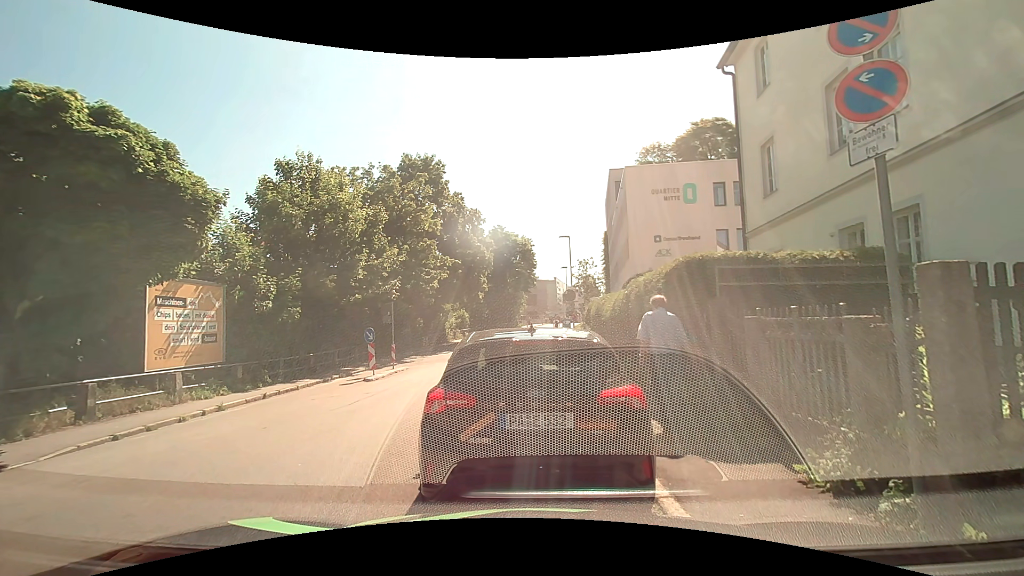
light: Day
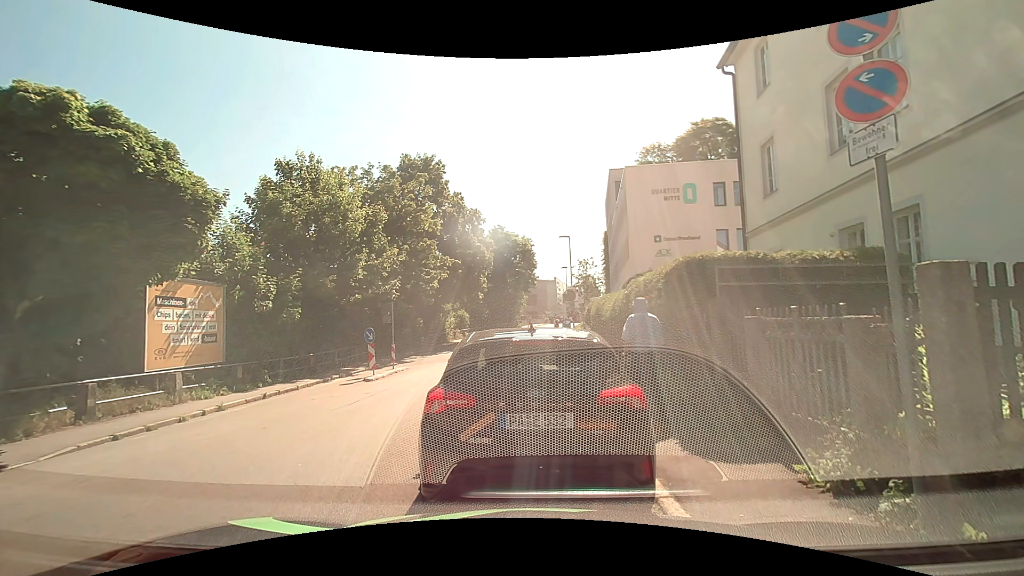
(0.0, 0.0) m; 0°
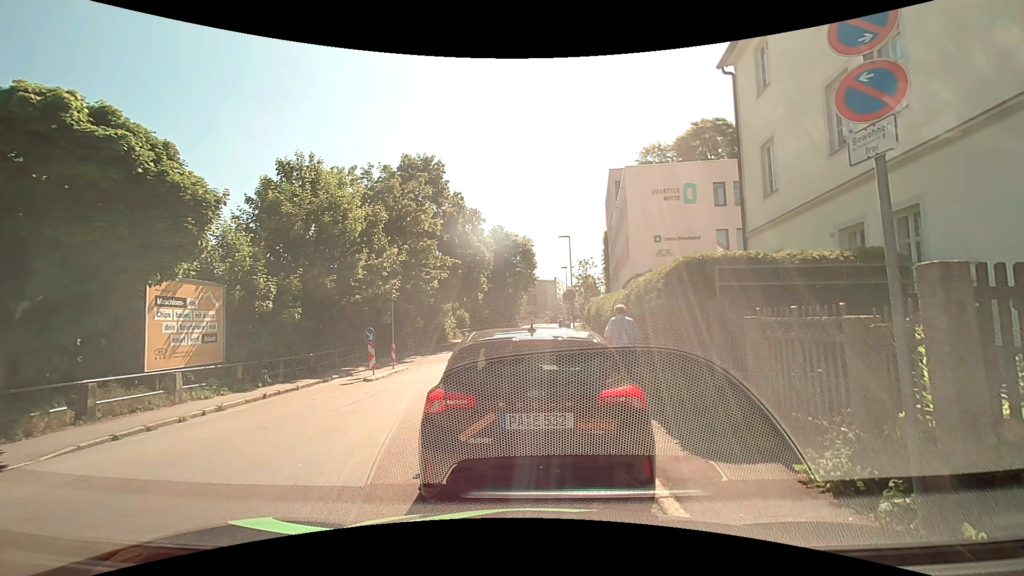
(0.0, 0.0) m; 0°
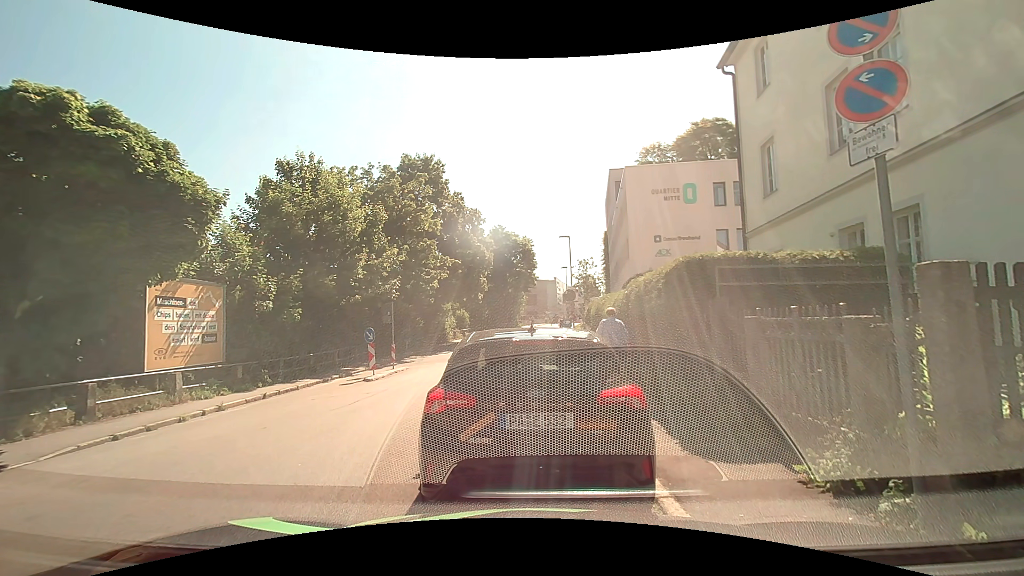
(0.0, 0.0) m; 0°
